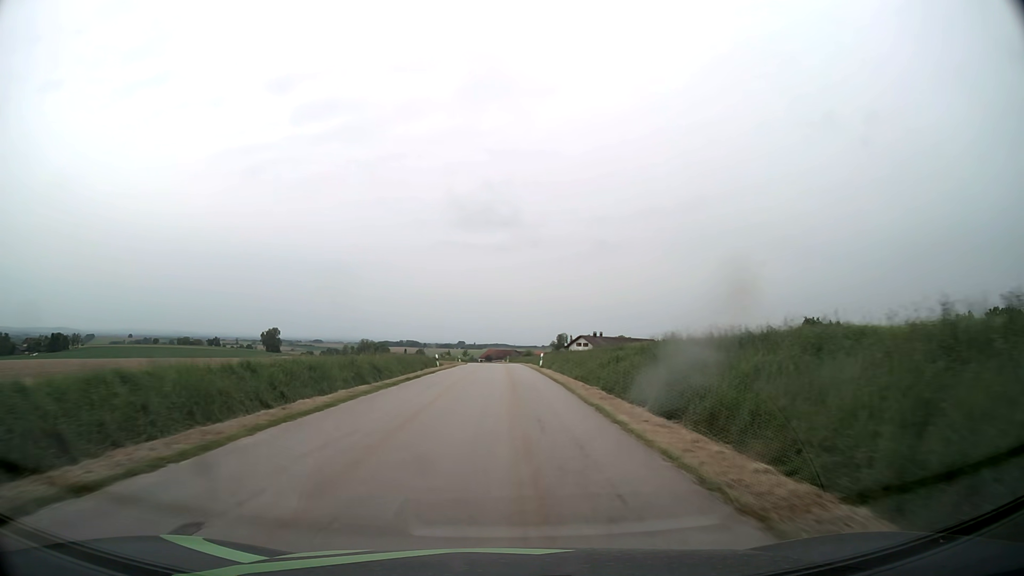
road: tertiary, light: Day
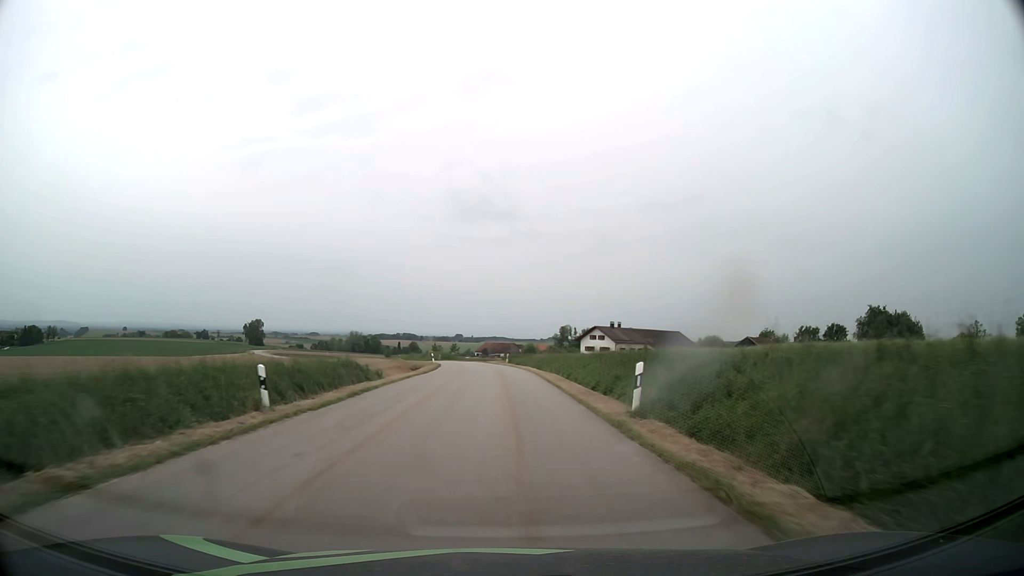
(0.0, +33.1) m; 0°
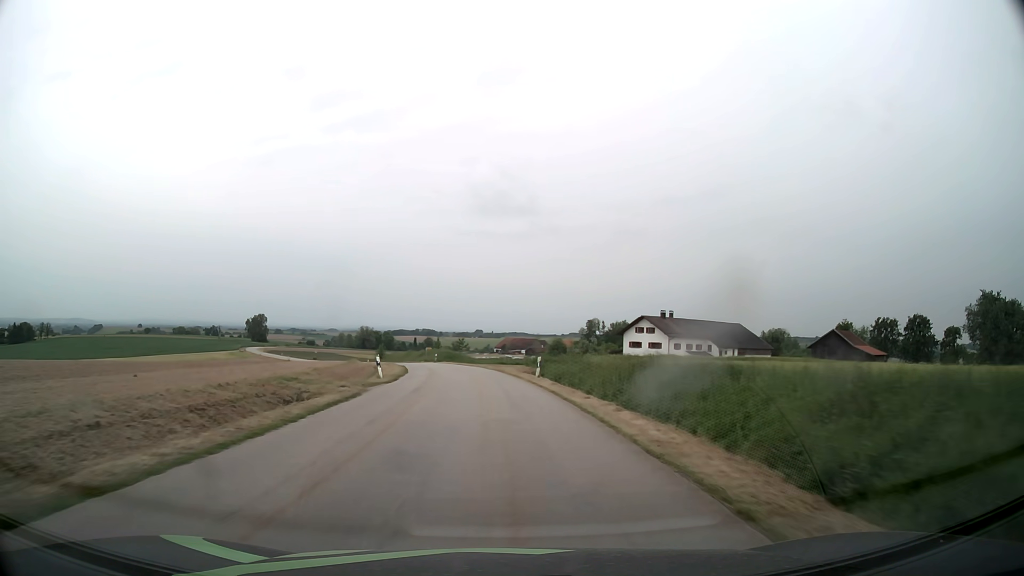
(-0.3, +33.1) m; -1°
